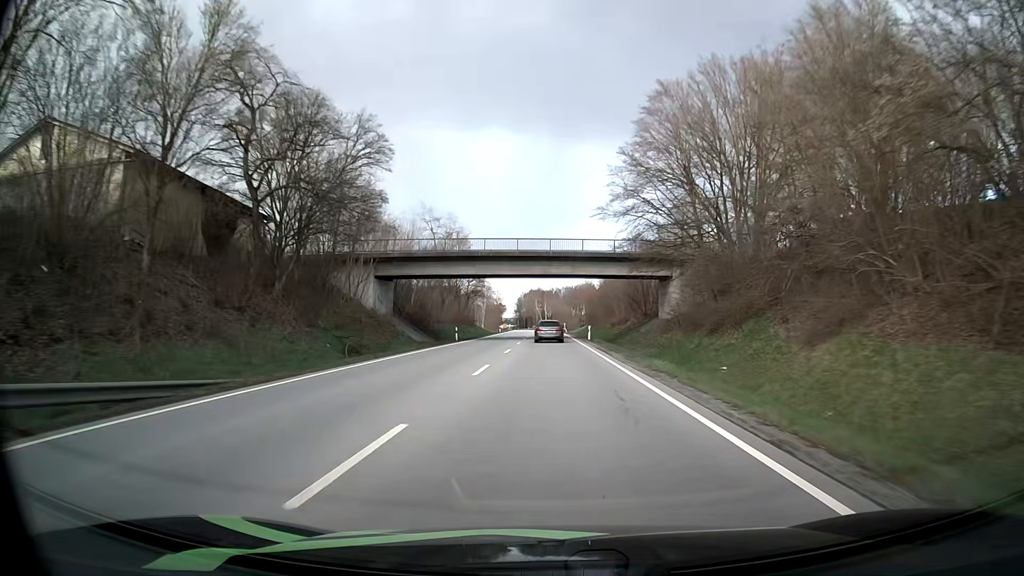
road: primary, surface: asphalt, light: Day
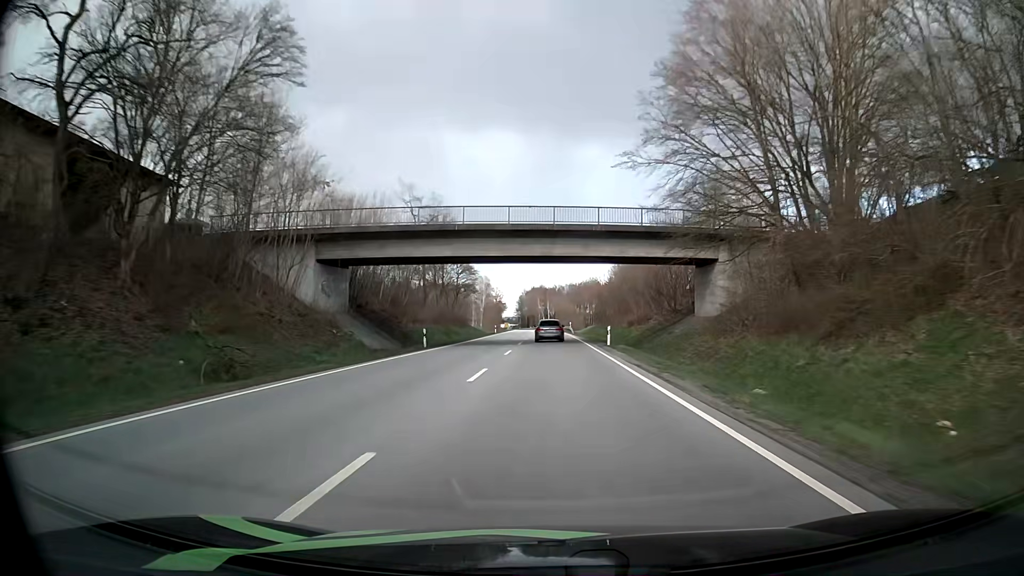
(0.0, +14.1) m; 0°
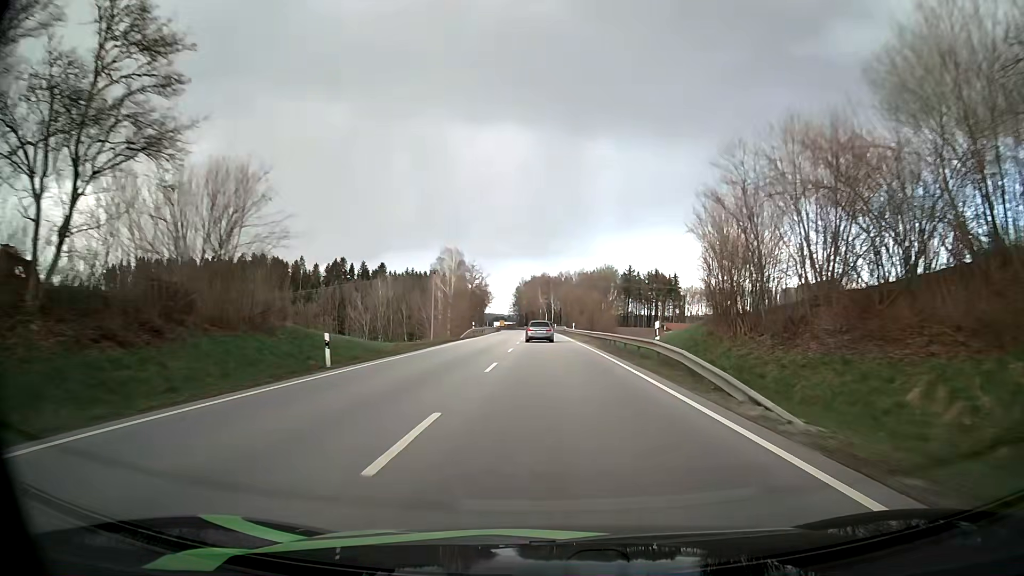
(-0.7, +69.8) m; 0°
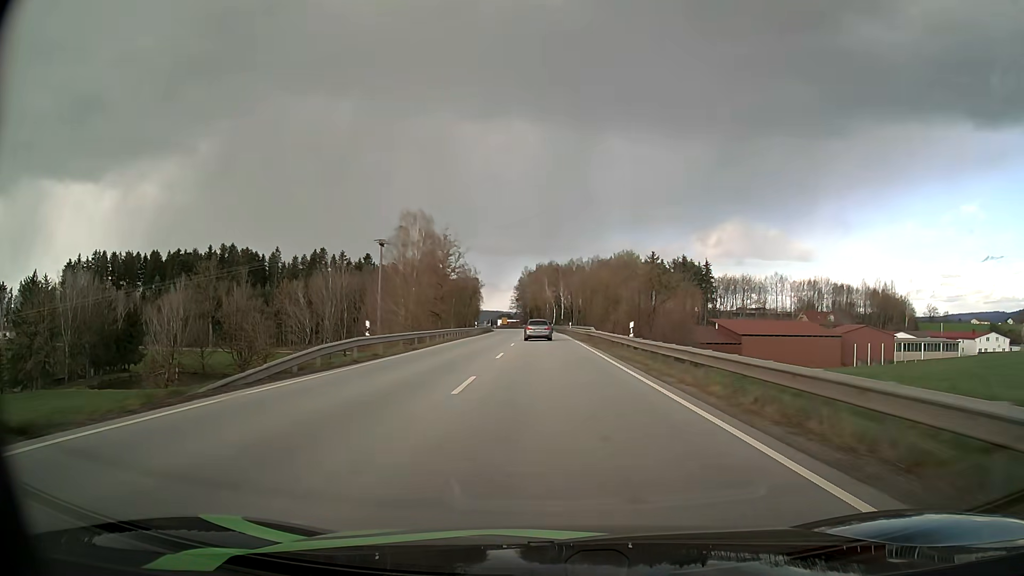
(-0.3, +41.9) m; -1°
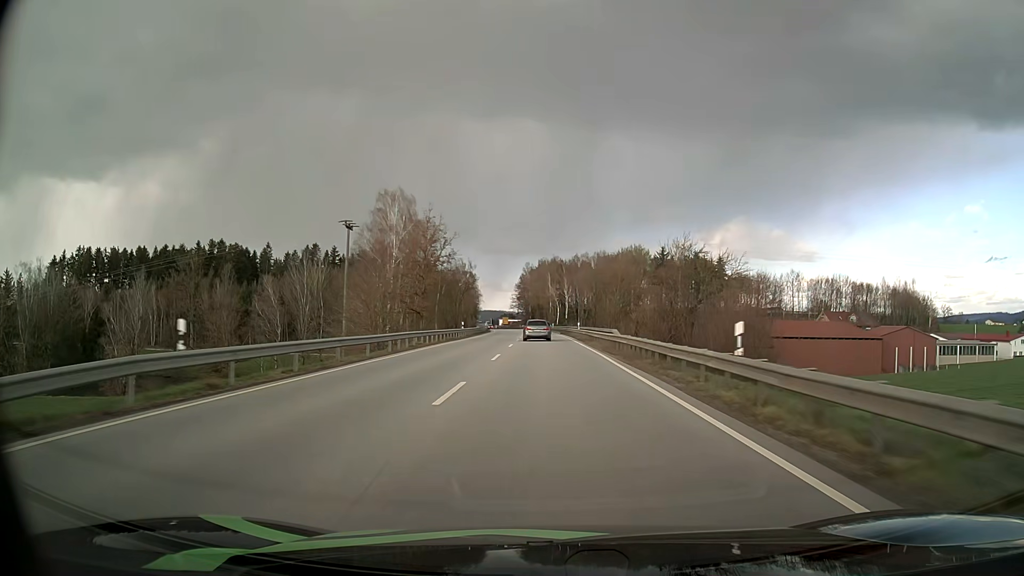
(0.0, +14.0) m; 0°
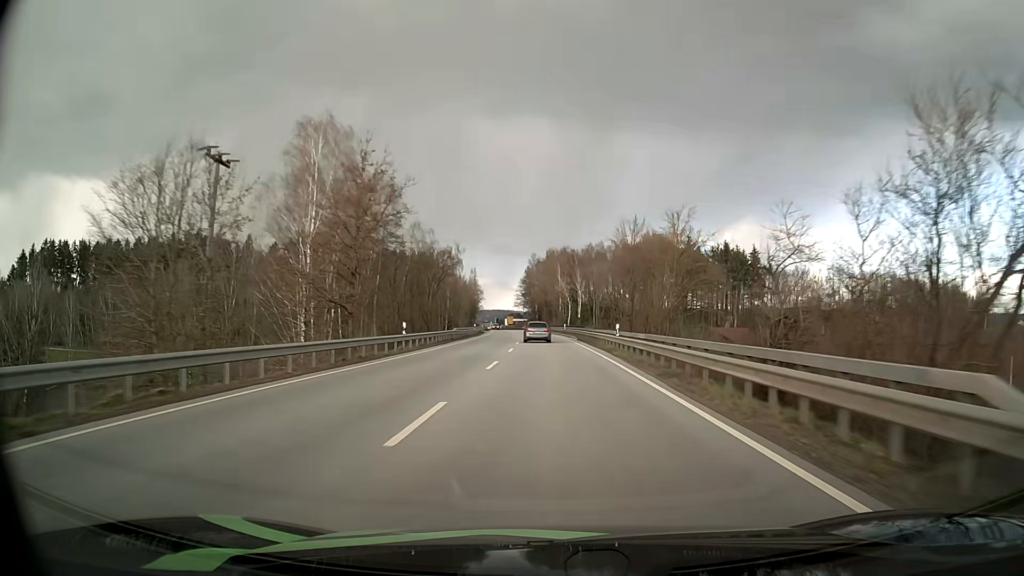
(-0.2, +27.8) m; -1°
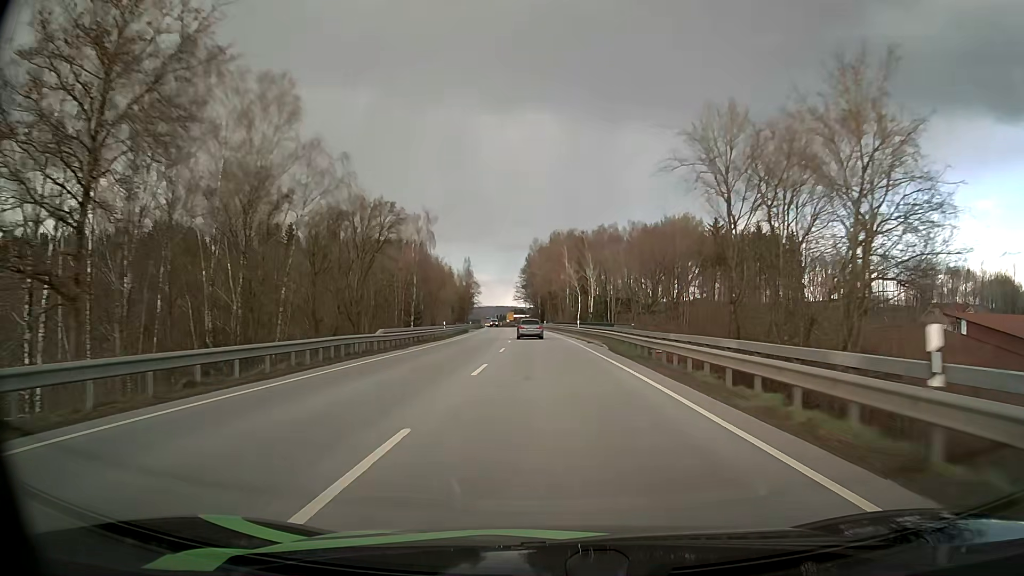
(-0.1, +27.1) m; 0°
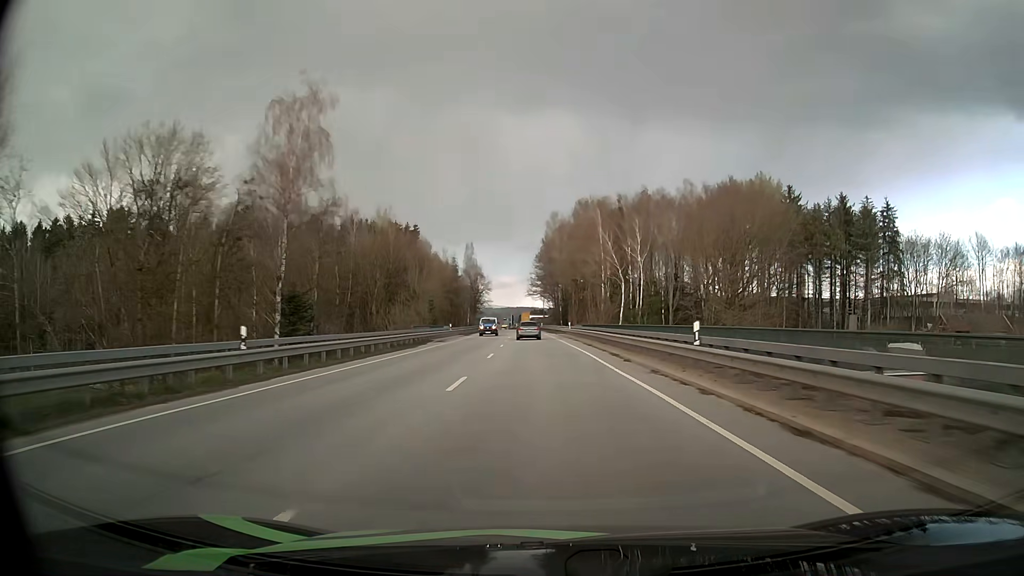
(-0.5, +39.7) m; -2°
(0, +10) (0, +20) (0, +30) (-1, +40) (-1, +50) (-1, +60) (-2, +70) (-2, +80) (-3, +90) (-3, +100) m
